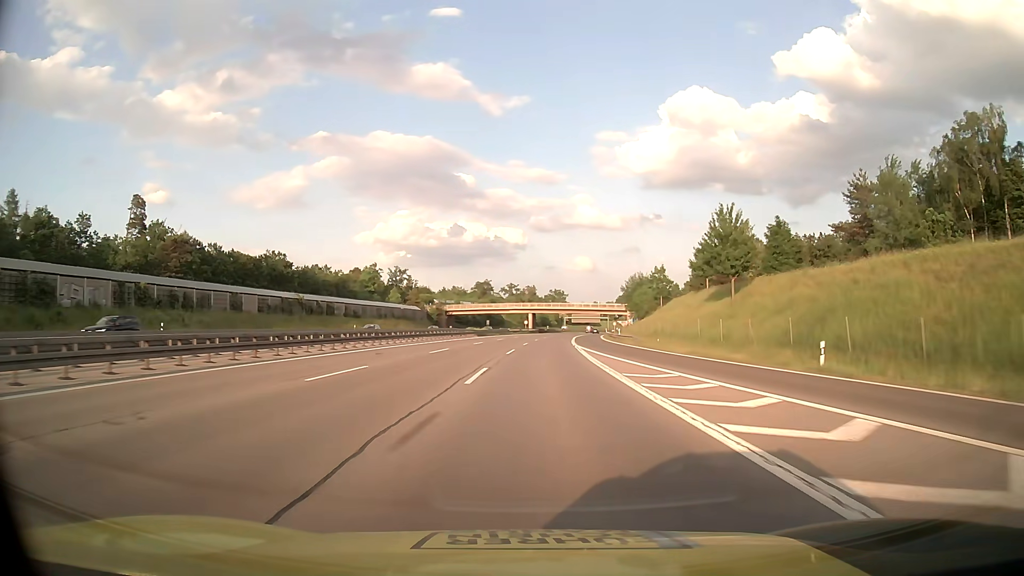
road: motorway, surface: asphalt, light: Day
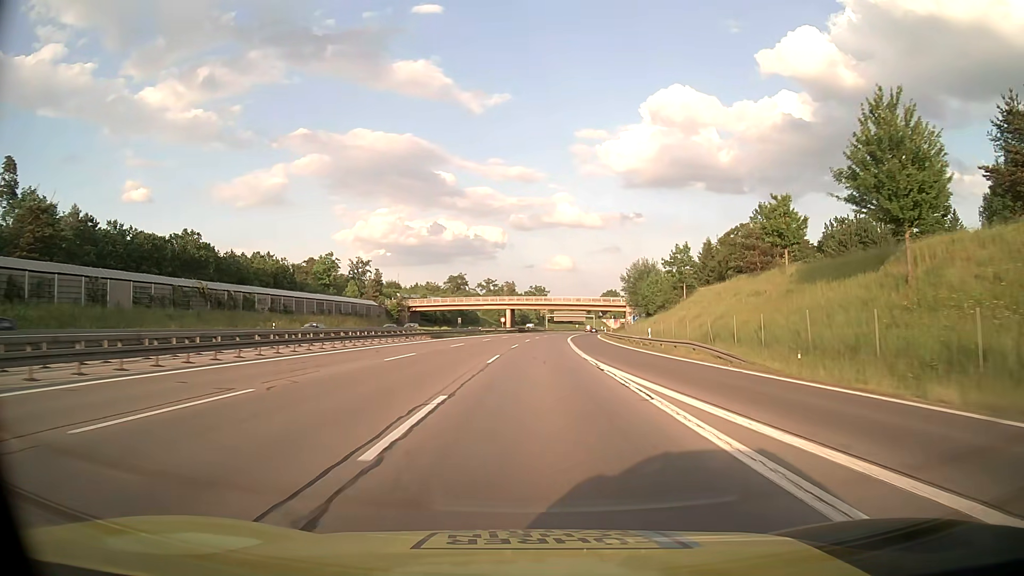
(+0.4, +27.1) m; +2°
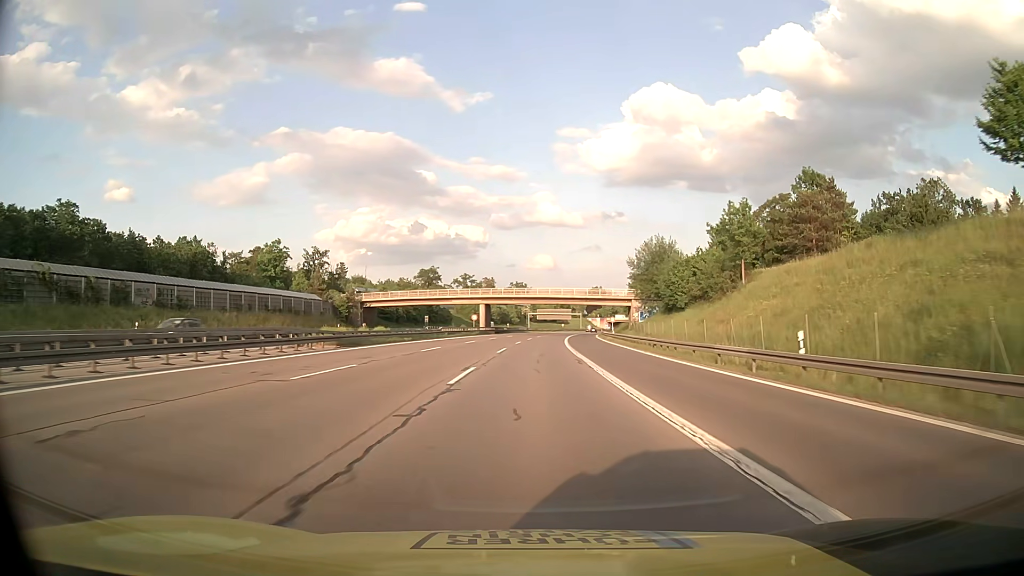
(+0.4, +26.9) m; +2°
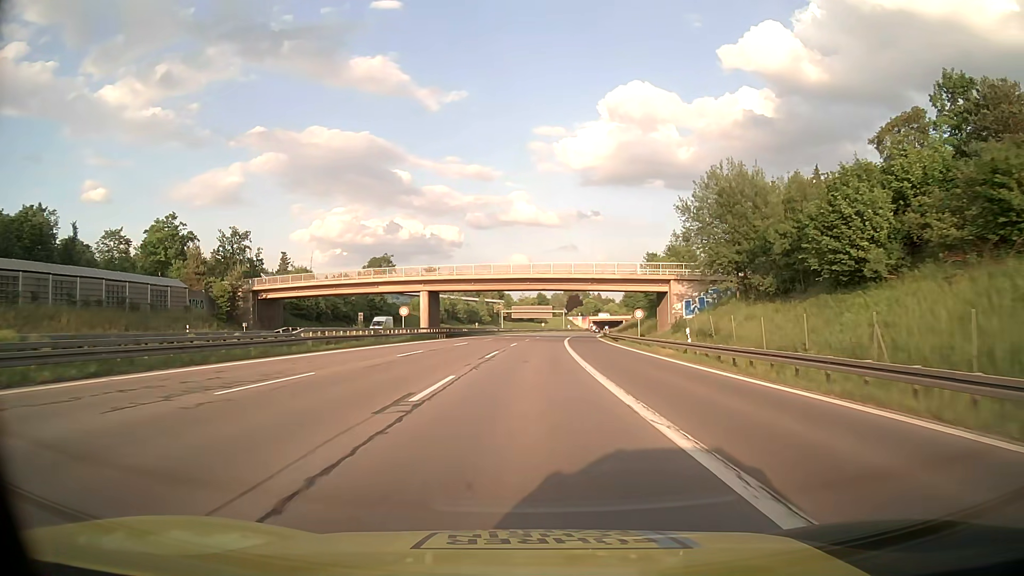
(+0.7, +40.0) m; +2°
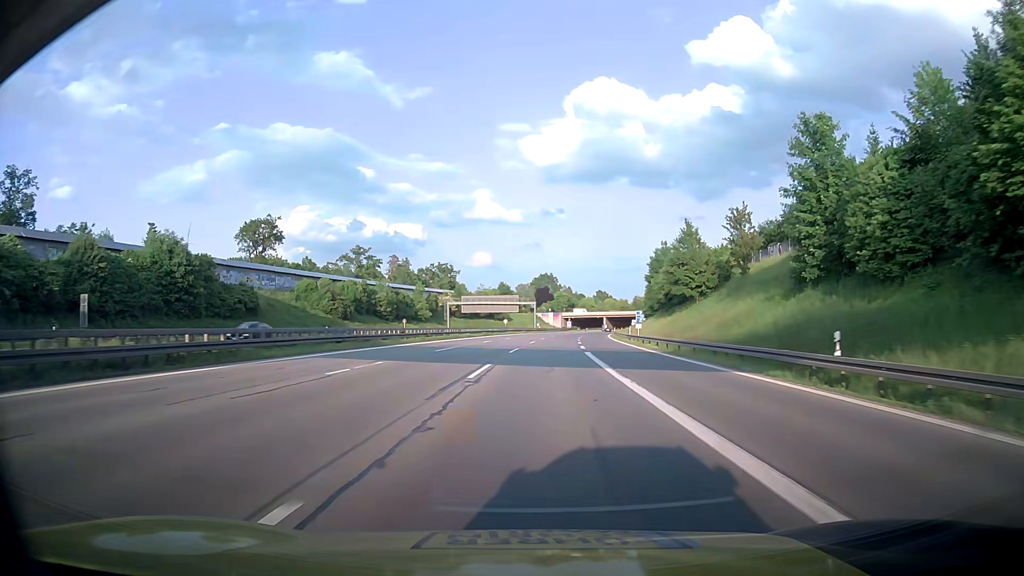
(+1.6, +66.3) m; +2°
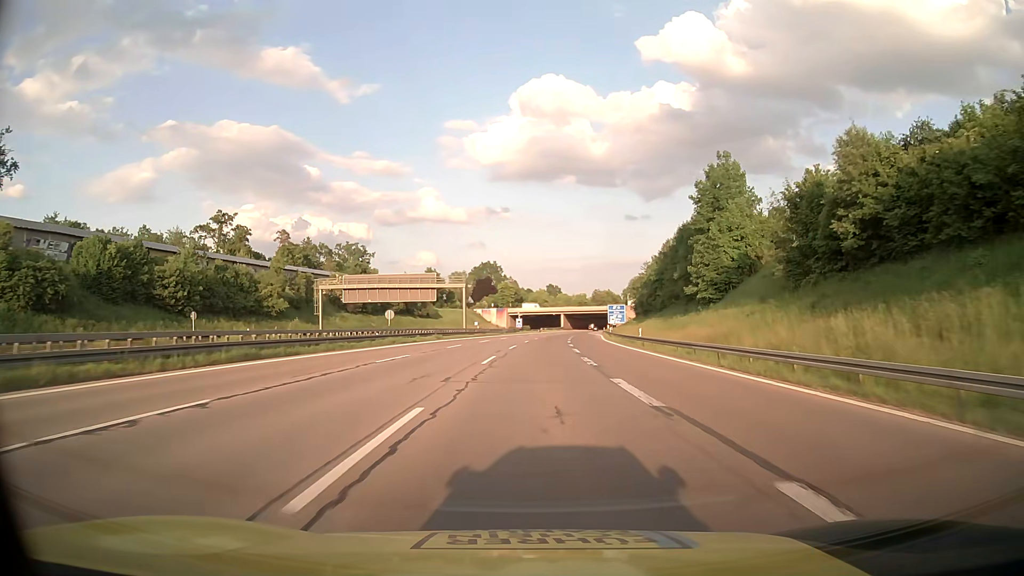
(+3.8, +66.2) m; +6°
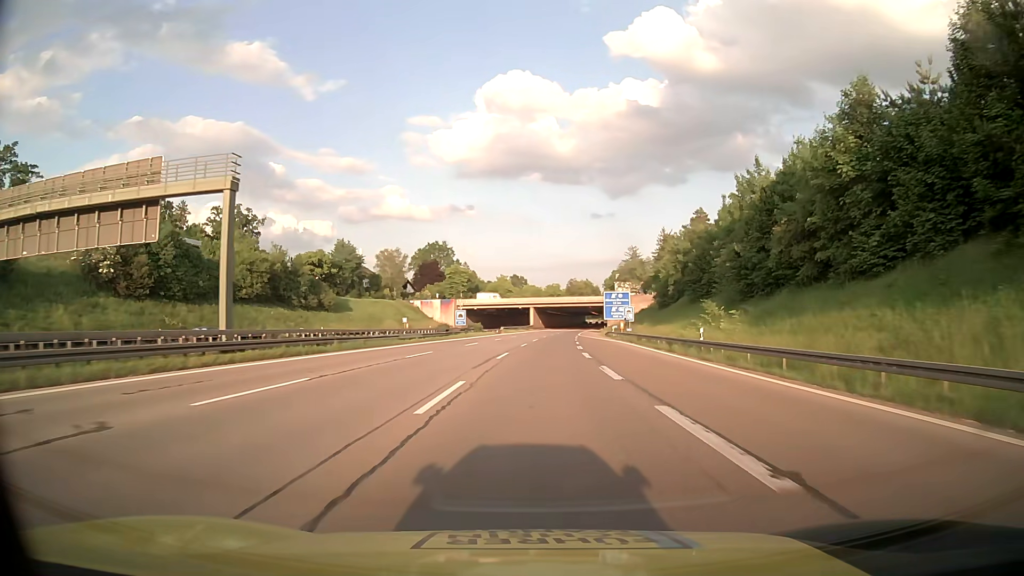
(+2.0, +66.3) m; +3°
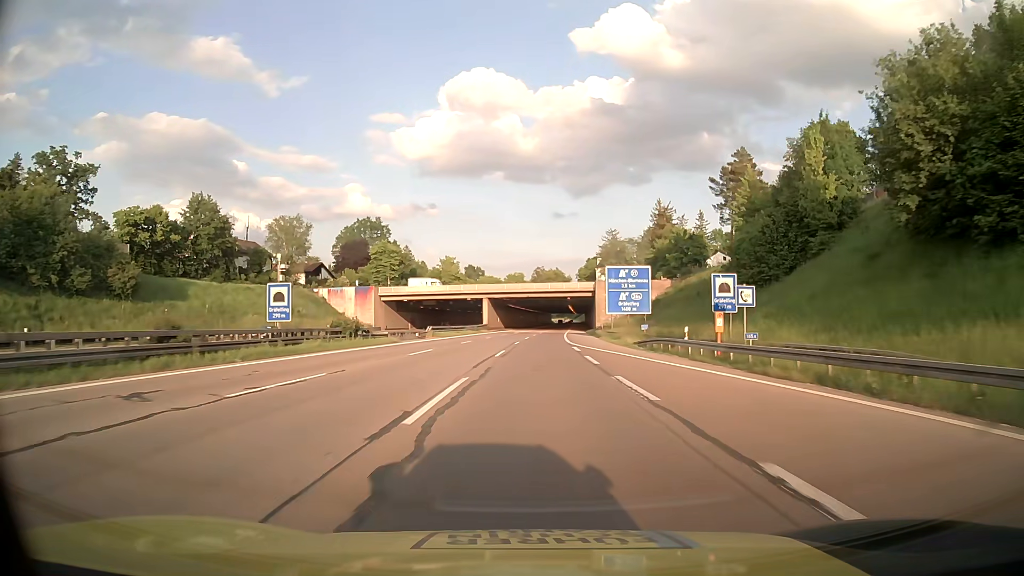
(+1.5, +53.0) m; +3°
(0, +10) (0, +20) (0, +30) (+1, +40) (+1, +50) (+1, +60) (+2, +70) (+2, +80) (+3, +90) (+4, +100) m
